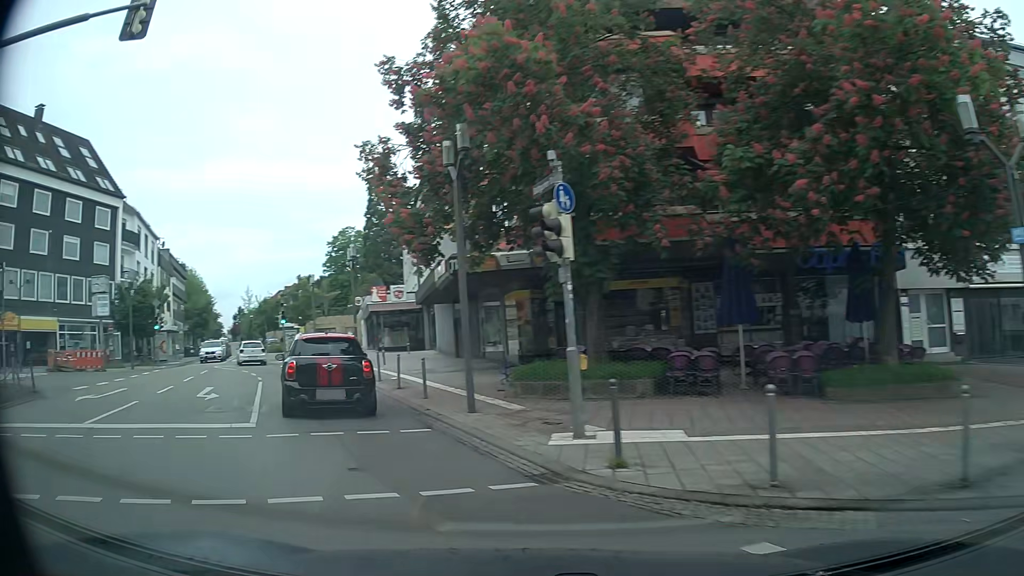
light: Day
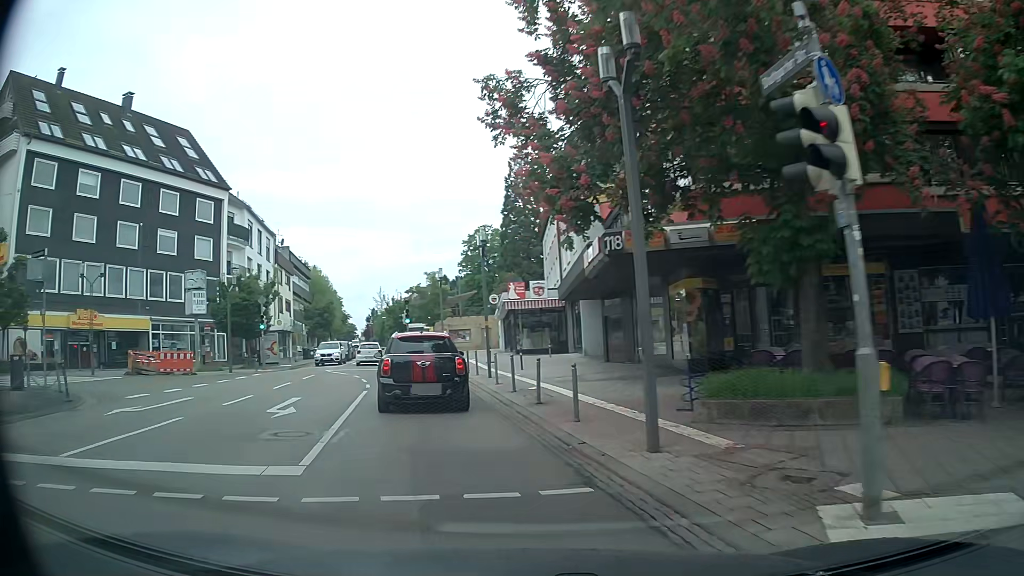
(-0.4, +4.5) m; -11°
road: secondary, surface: asphalt
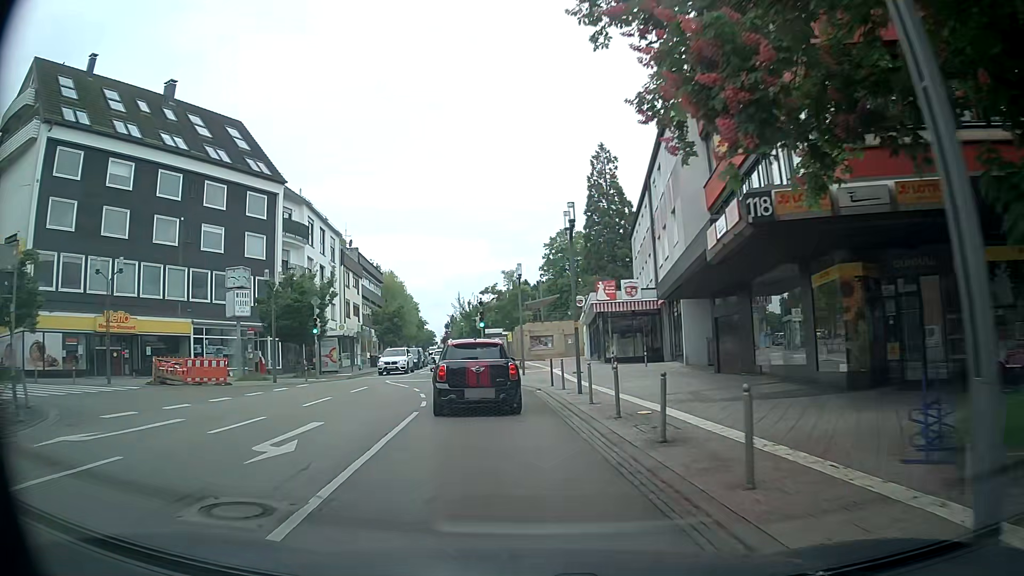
(-0.3, +4.8) m; -7°
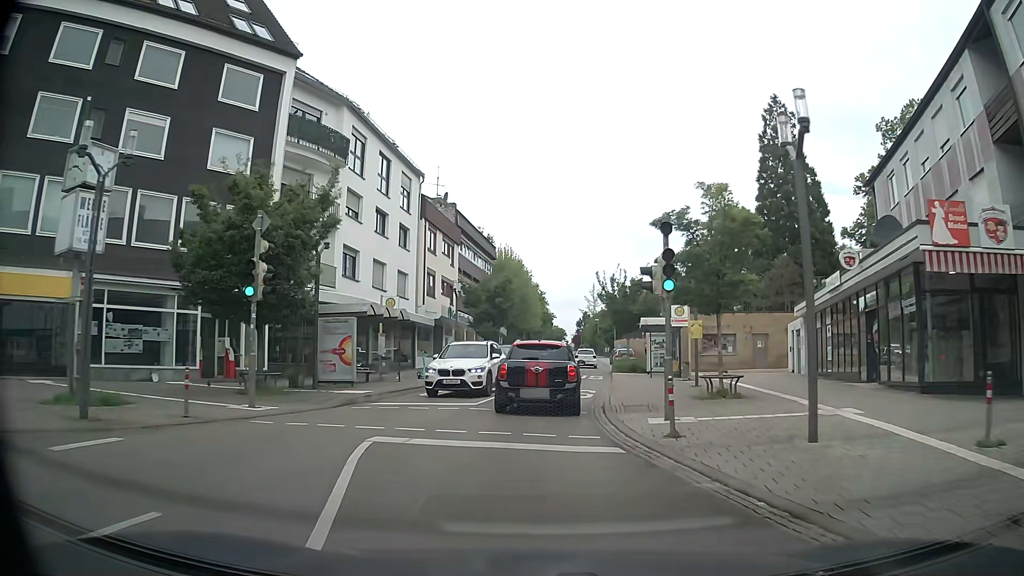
(-2.0, +21.5) m; -10°
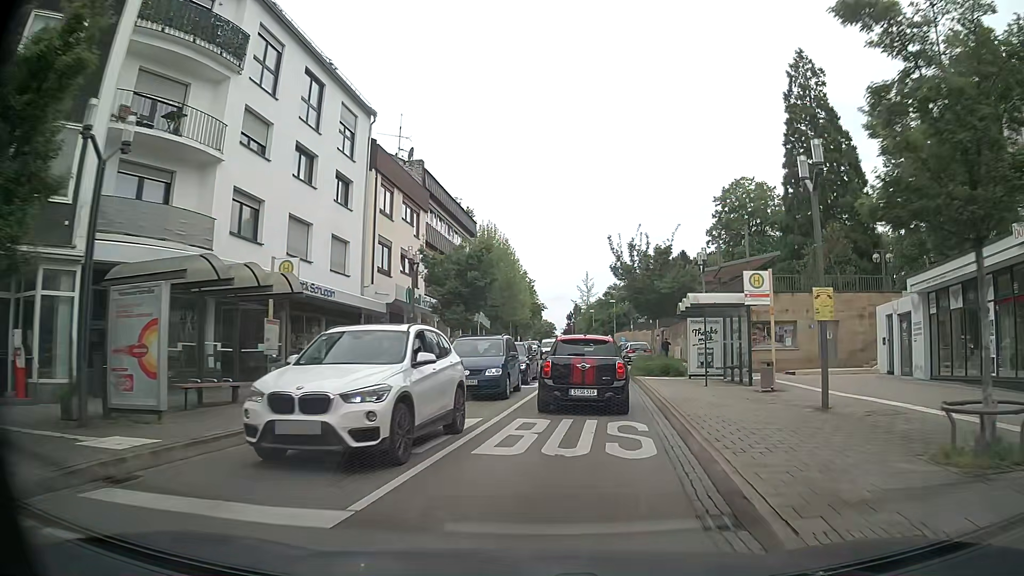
(0.0, +11.5) m; +1°
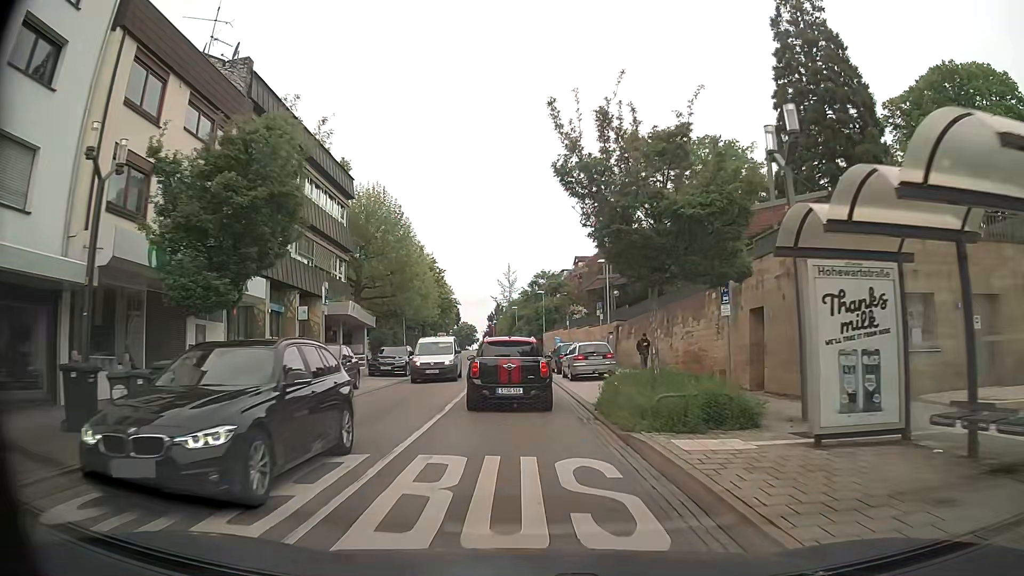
(+1.5, +17.0) m; +7°
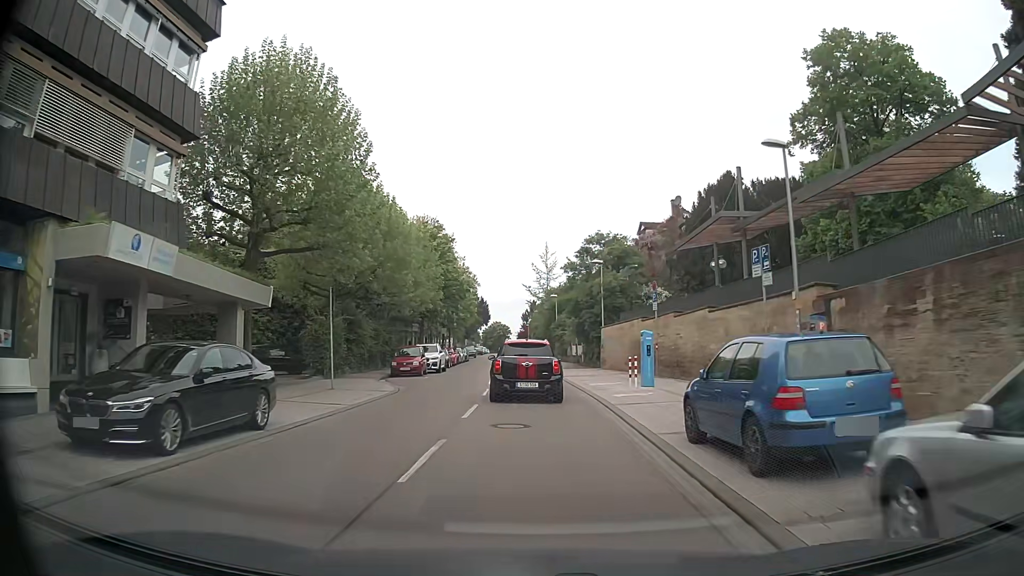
(-0.8, +24.2) m; -3°
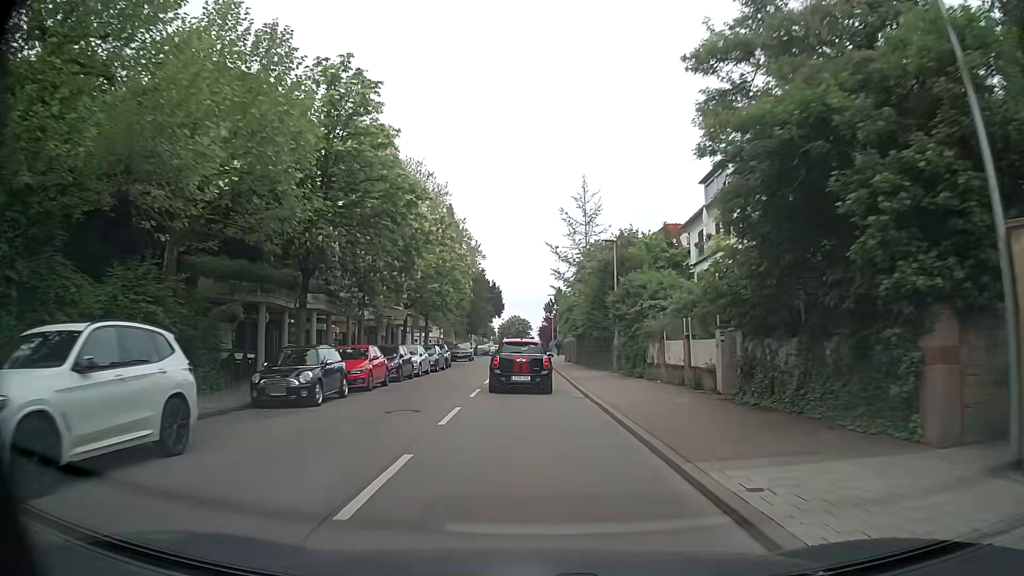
(-0.3, +32.7) m; -2°
(0, +10) (0, +20) (0, +30) (0, +40) (0, +50) (0, +60) (0, +70) (0, +80) (-1, +90) (-1, +100) m
